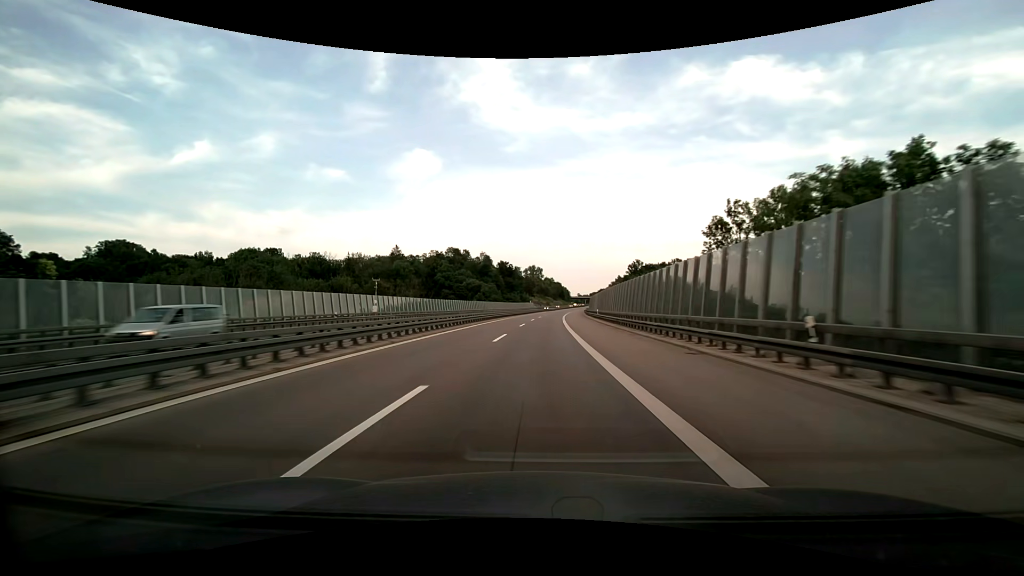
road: motorway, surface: asphalt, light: Day
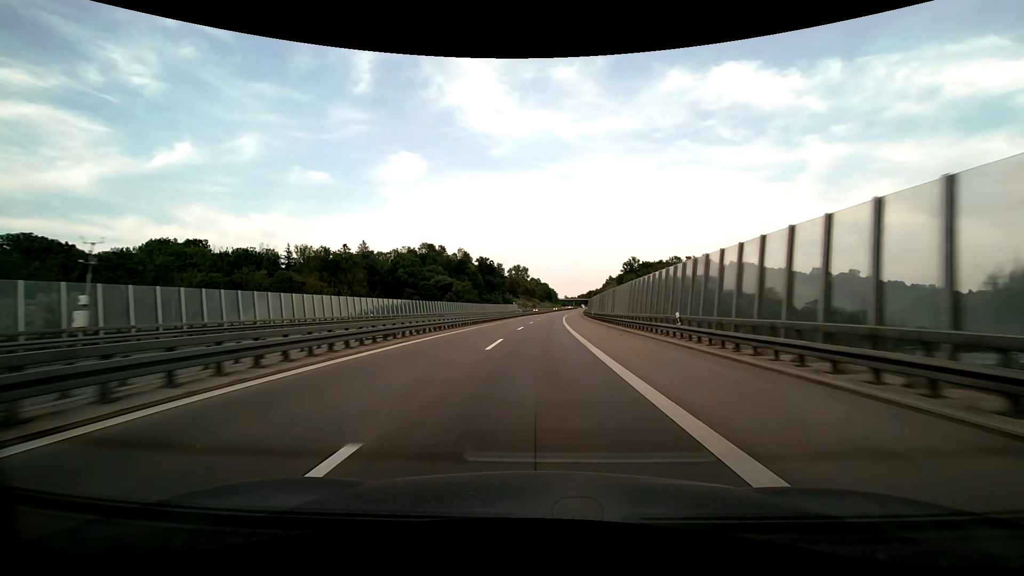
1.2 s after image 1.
(+0.6, +39.7) m; +2°
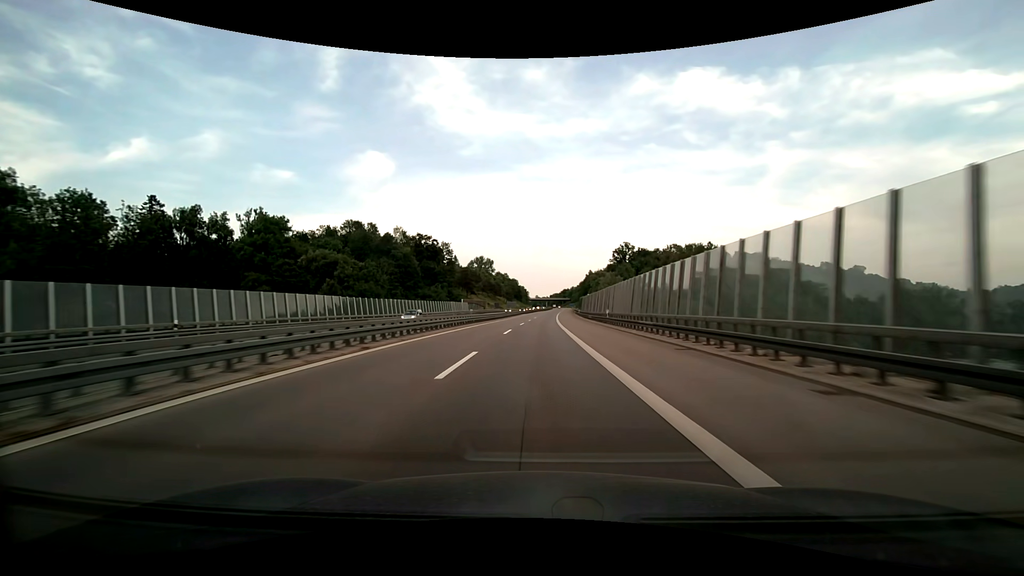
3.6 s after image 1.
(+2.3, +79.3) m; +3°
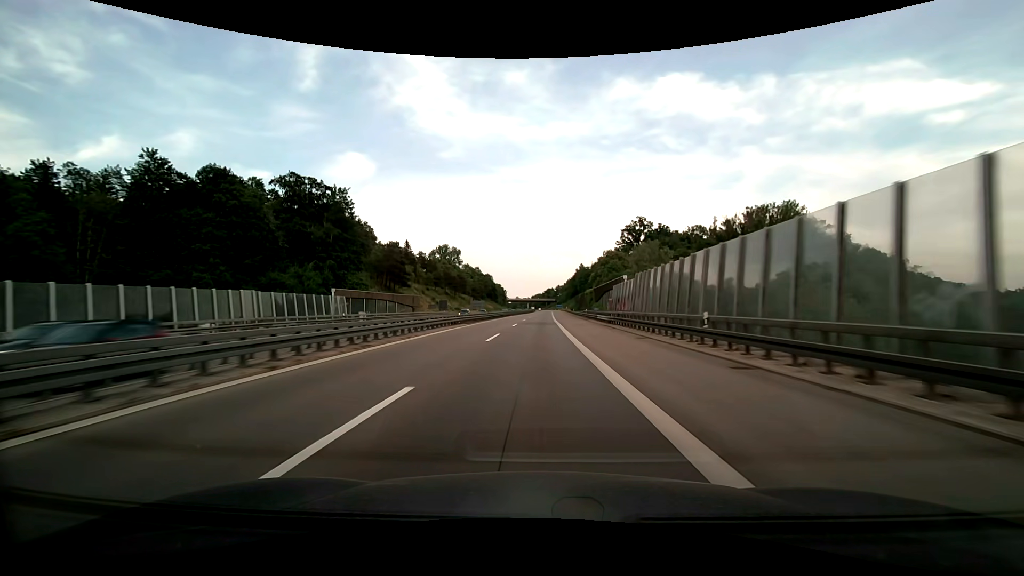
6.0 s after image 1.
(+1.6, +79.0) m; +2°
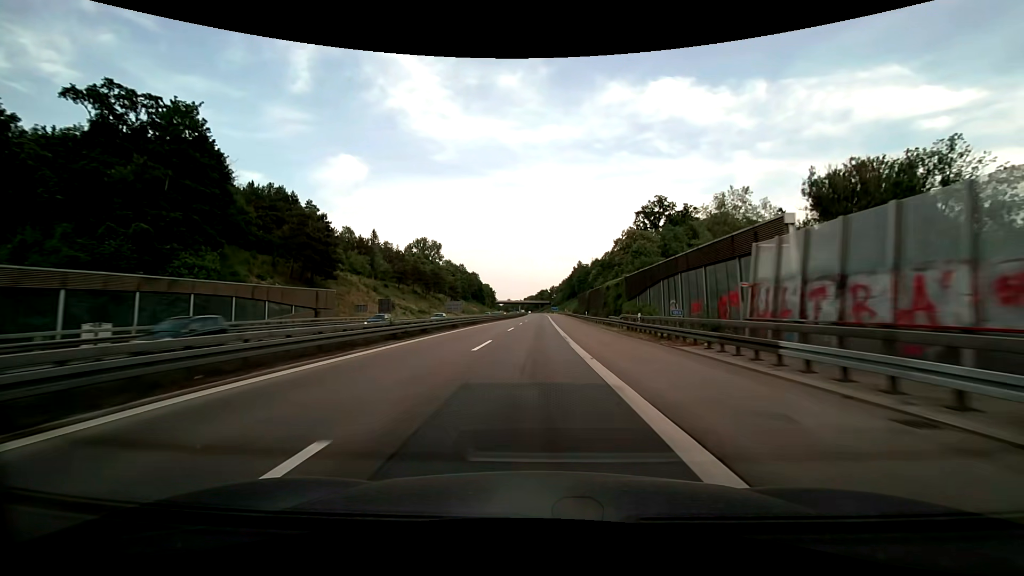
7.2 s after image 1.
(+0.3, +39.3) m; +1°
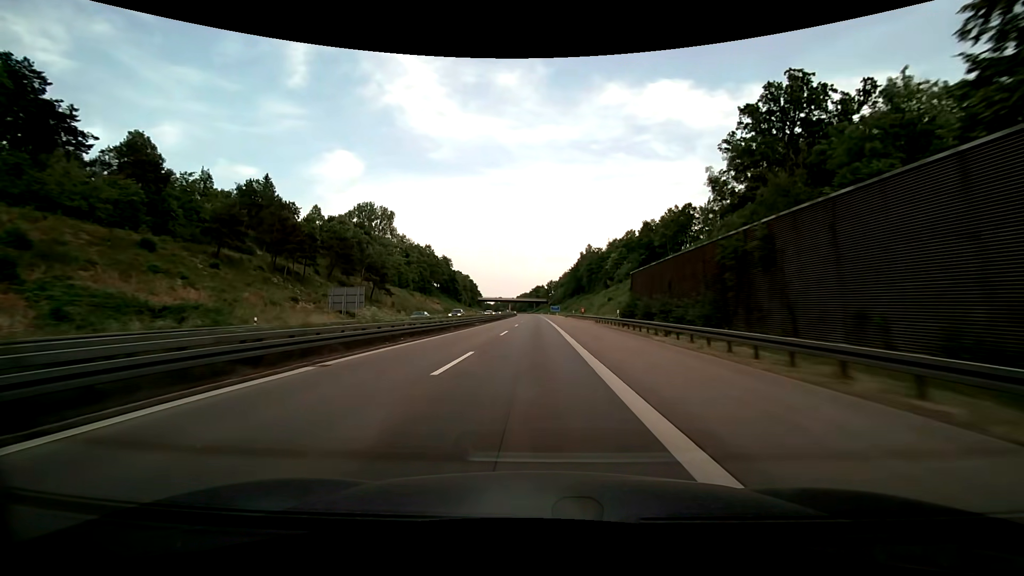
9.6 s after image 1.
(+0.6, +78.5) m; +1°
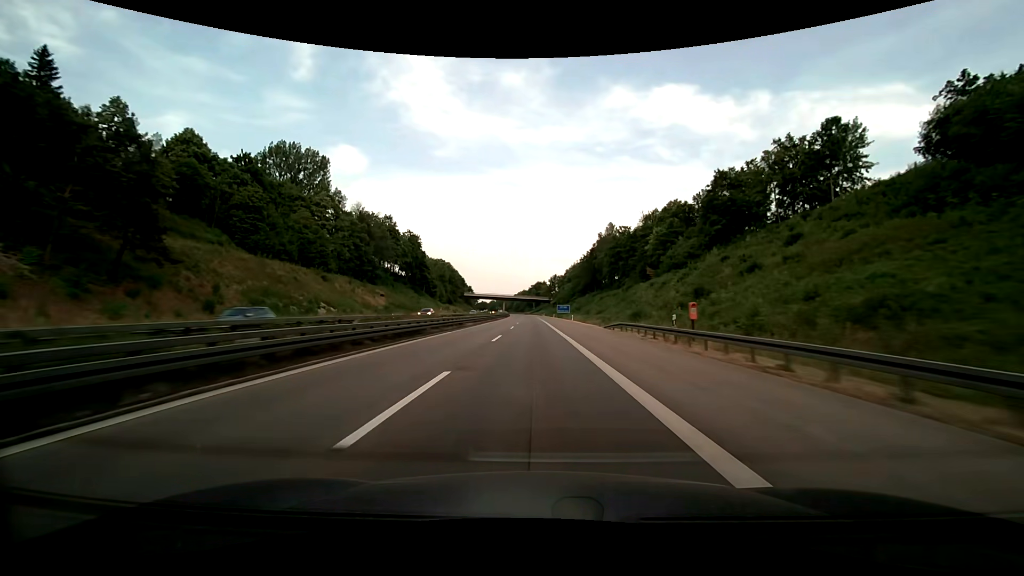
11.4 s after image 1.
(-0.1, +59.6) m; 0°
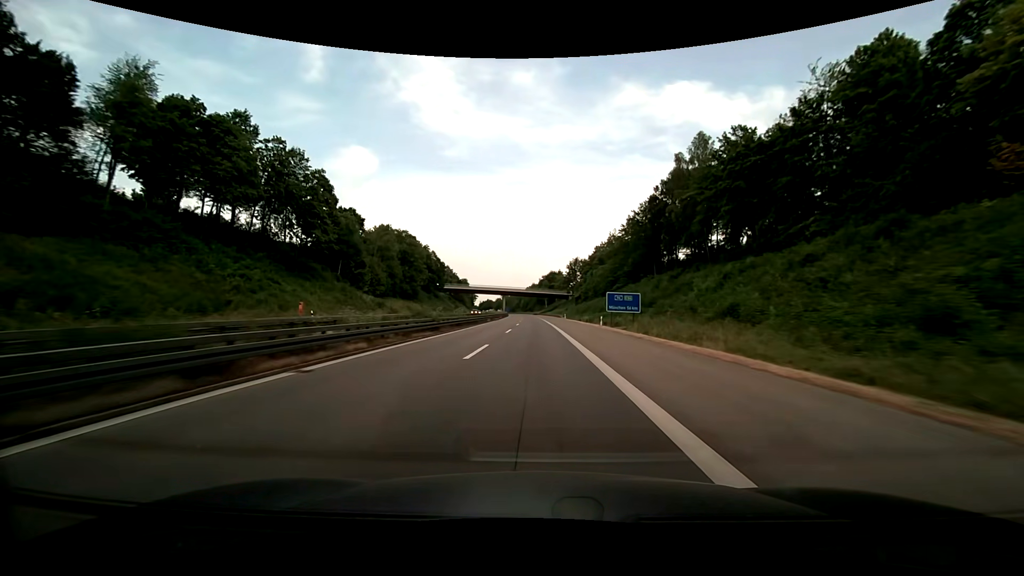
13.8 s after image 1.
(-0.5, +81.1) m; -1°
(0, +10) (0, +20) (0, +30) (0, +40) (0, +50) (0, +60) (-1, +70) (-1, +80) (-1, +90) (-1, +100) m
